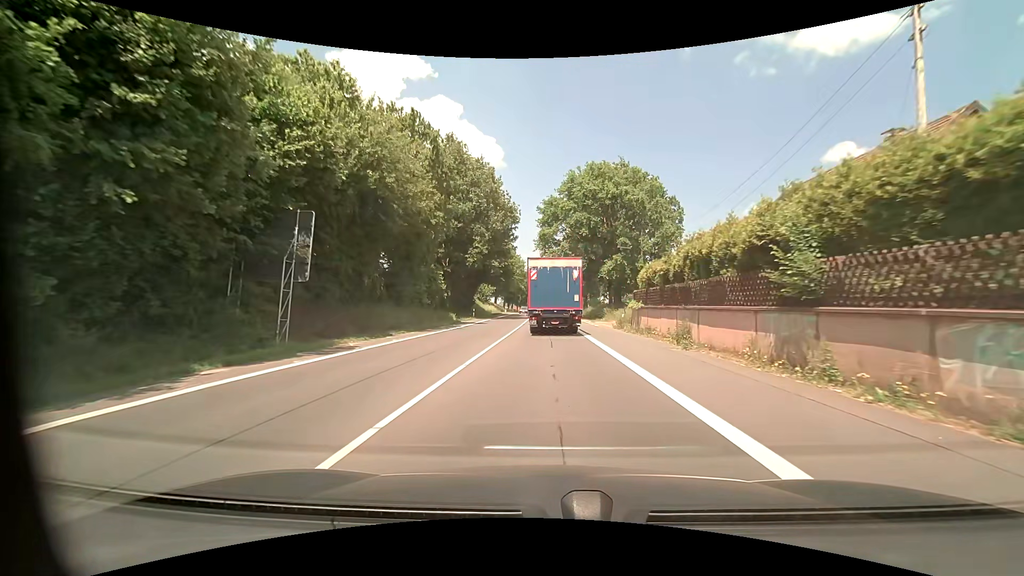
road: primary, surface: asphalt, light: Day
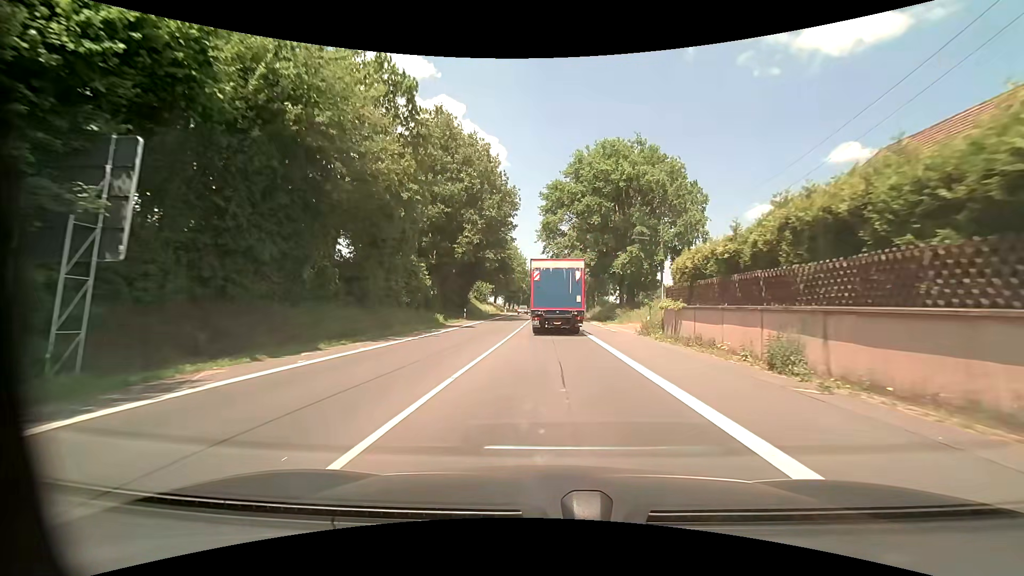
(0.0, +8.1) m; 0°
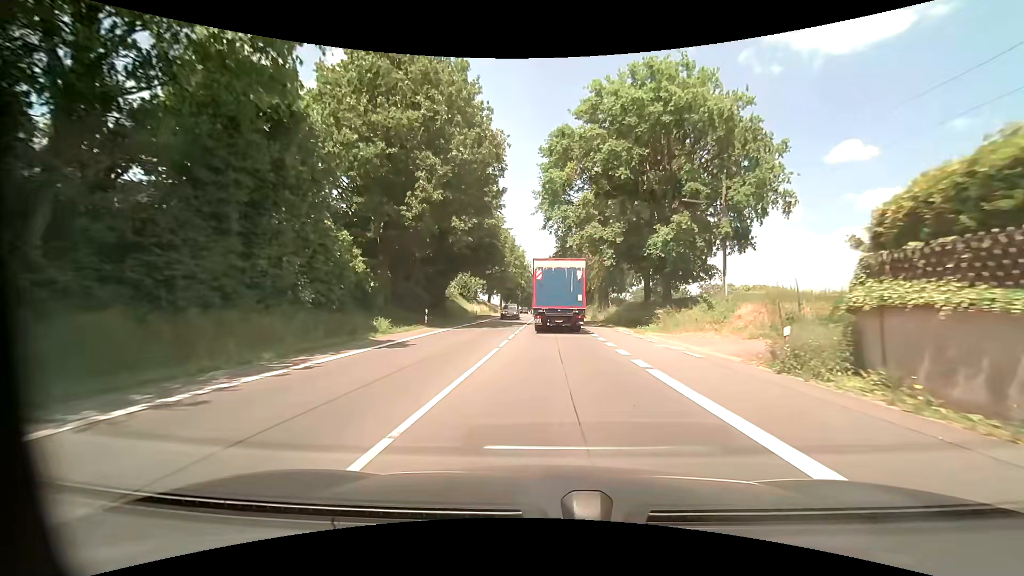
(0.0, +16.4) m; 0°
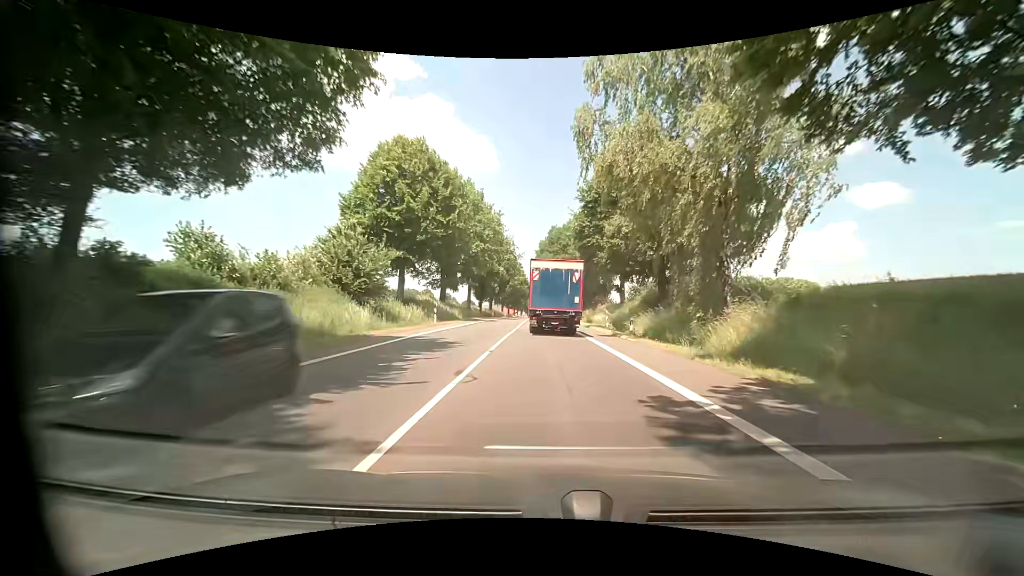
(0.0, +43.7) m; +1°
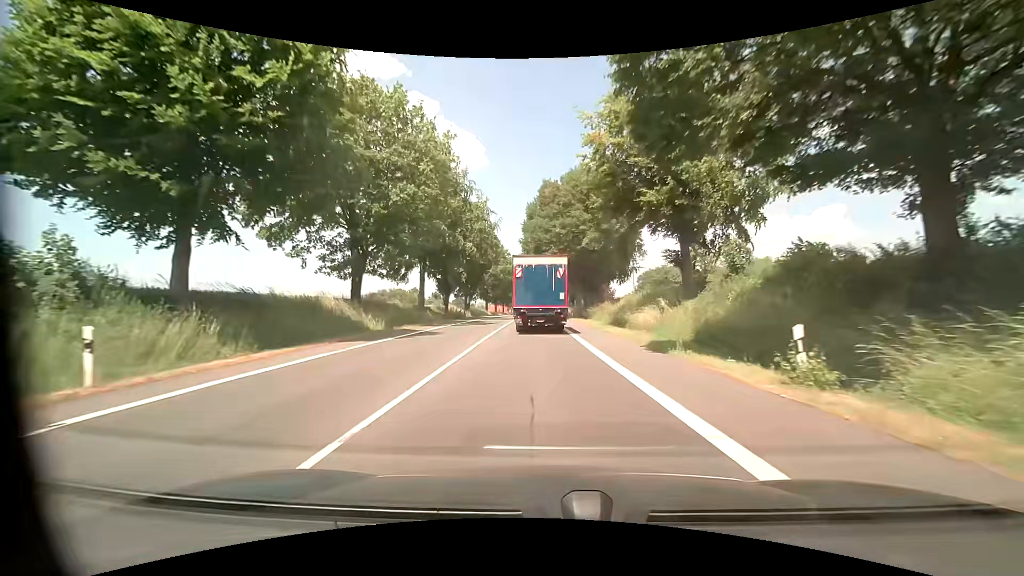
(+0.1, +27.7) m; +1°
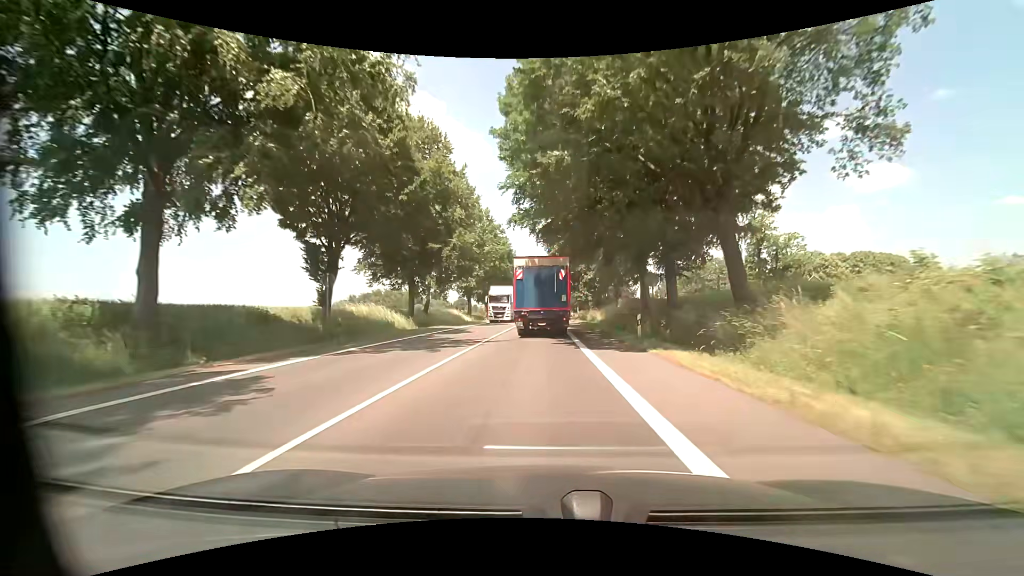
(-0.4, +37.2) m; -1°
(0, +10) (0, +20) (0, +30) (0, +40) (0, +50) (0, +60) (0, +70) (0, +80) (0, +90) (+1, +100) m
